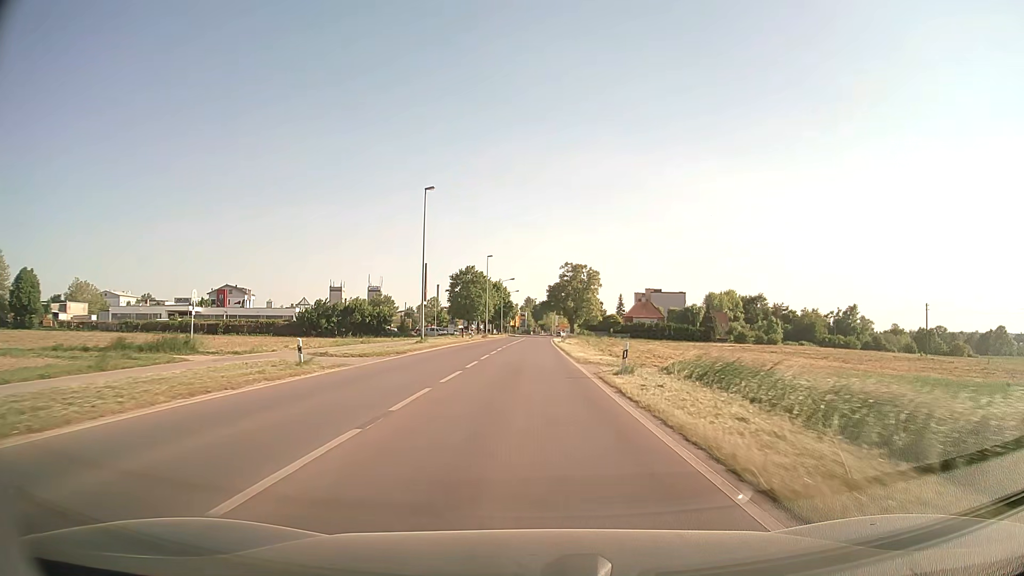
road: secondary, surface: asphalt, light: Day
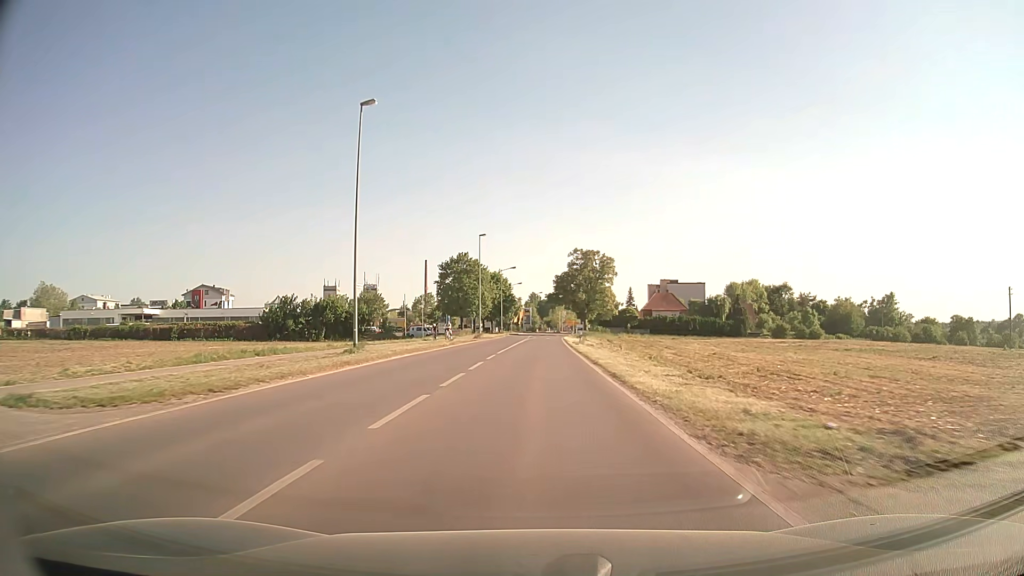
(-0.1, +20.3) m; -1°
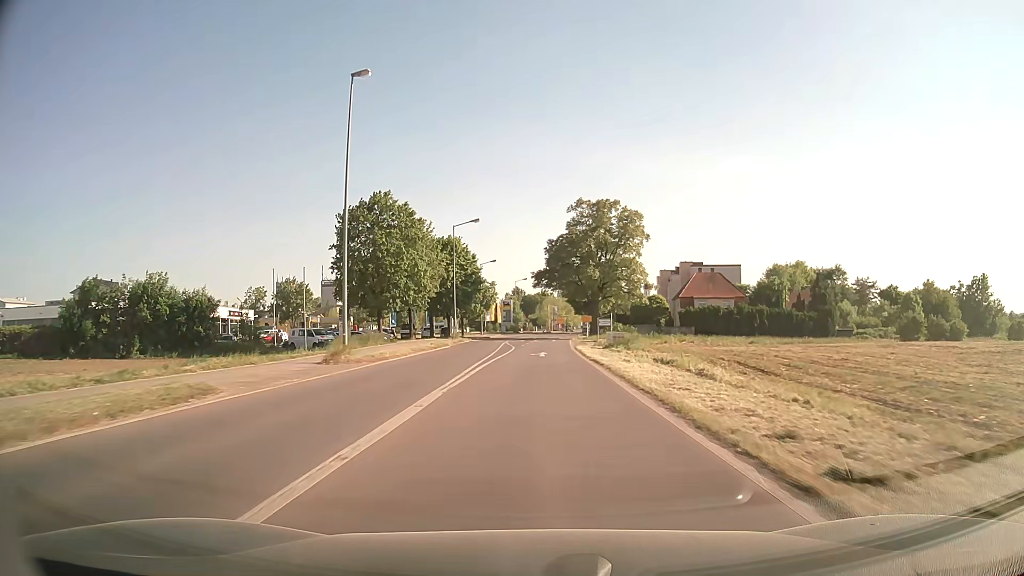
(+0.5, +50.0) m; +1°
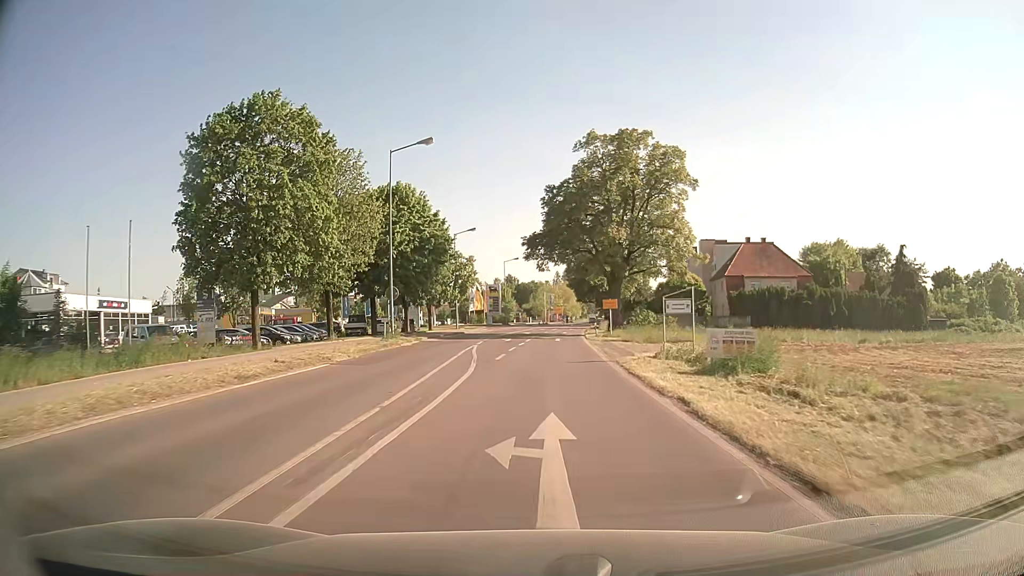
(+0.1, +25.5) m; +1°
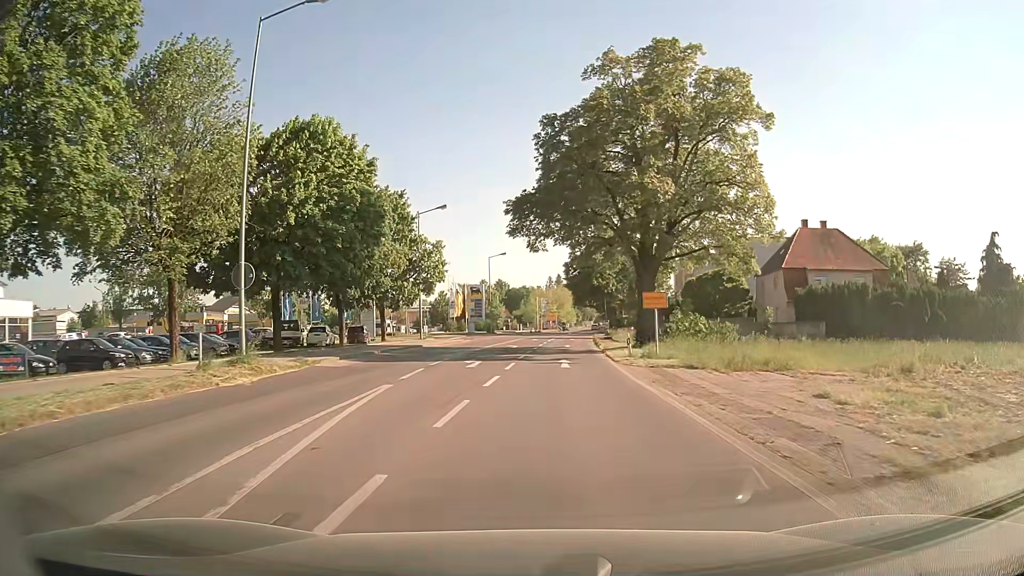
(0.0, +18.8) m; +1°
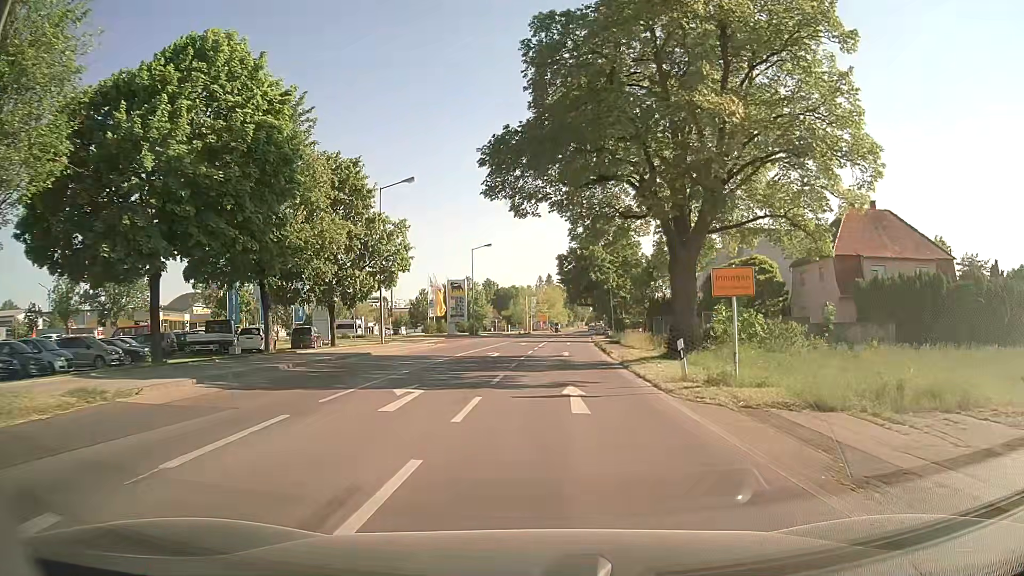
(0.0, +11.1) m; +1°
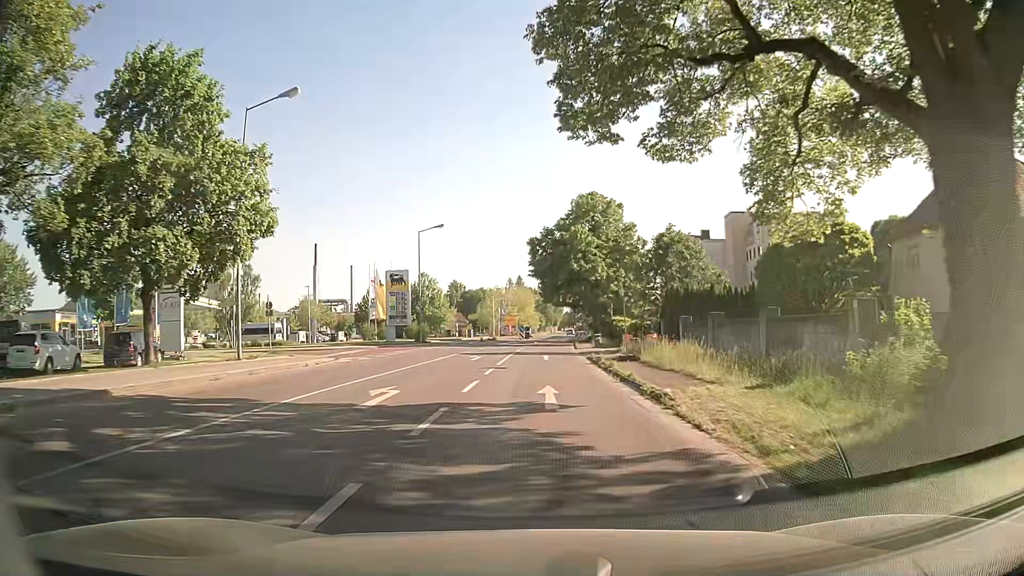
(+0.5, +19.3) m; +2°
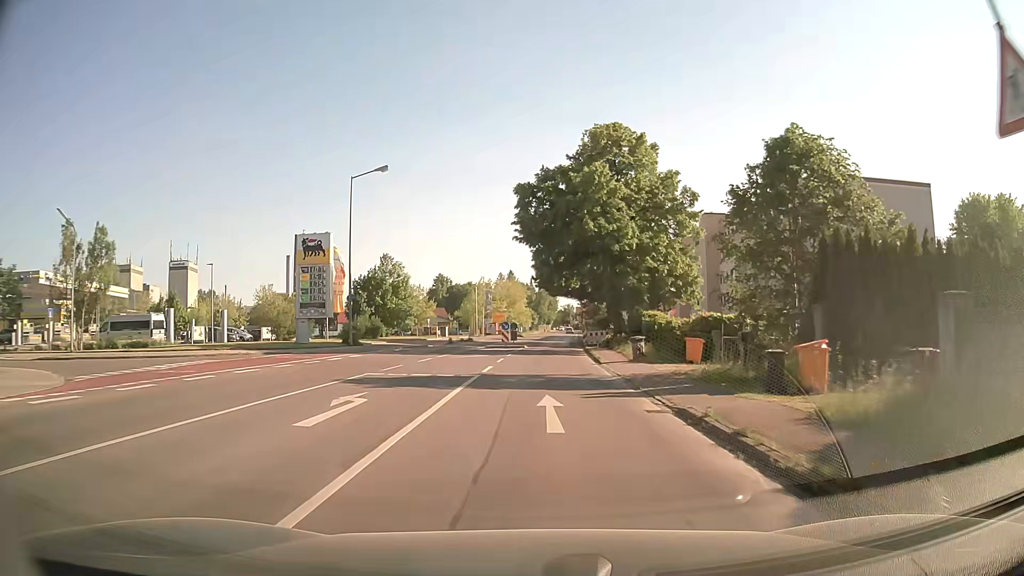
(+0.3, +22.9) m; +1°
(0, +10) (0, +20) (0, +30) (+1, +40) (+1, +50) (+2, +60) (+2, +70) (+3, +80) (+4, +90) (+4, +100) m
